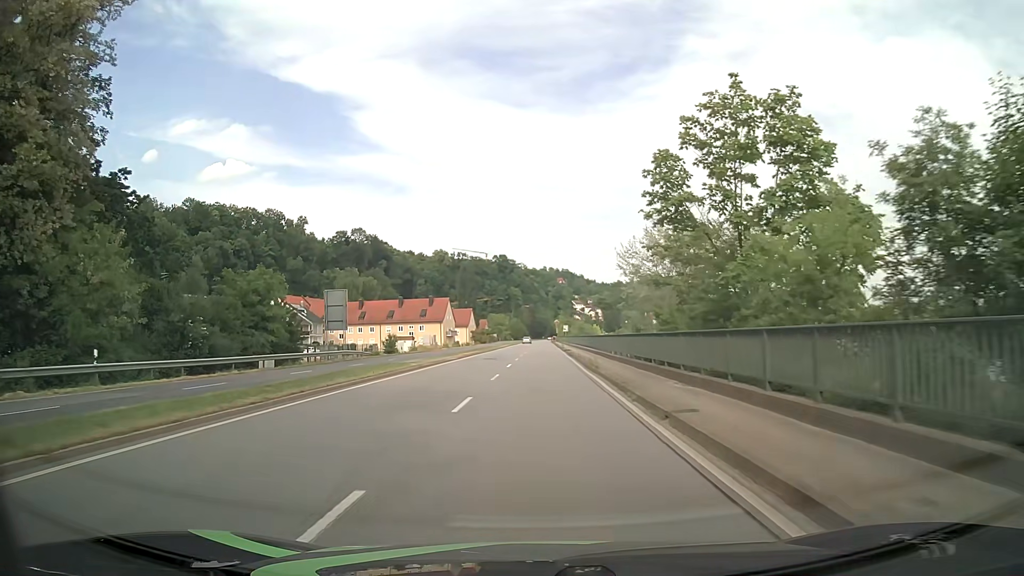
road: primary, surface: asphalt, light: Day
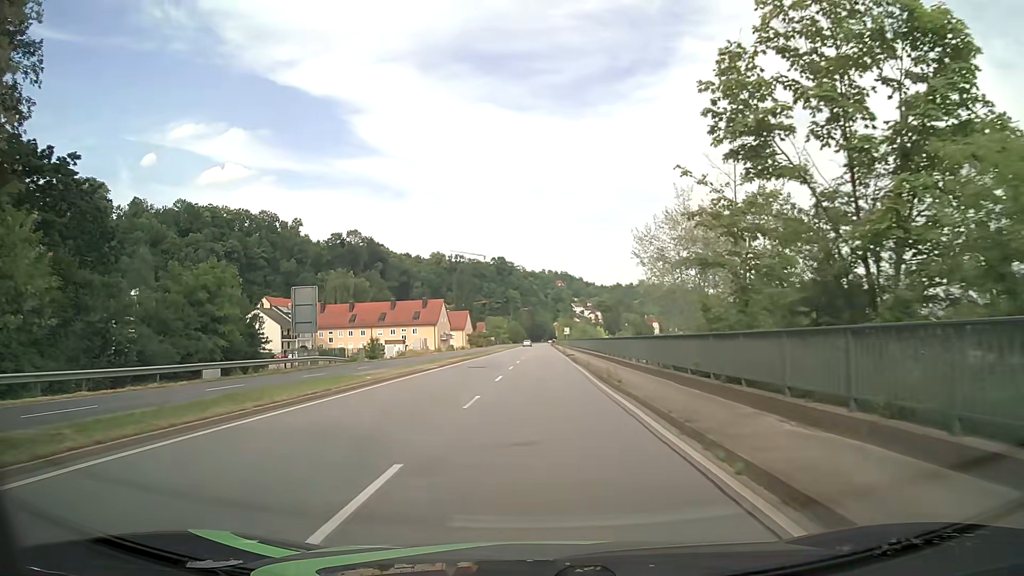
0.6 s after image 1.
(+0.1, +7.6) m; 0°
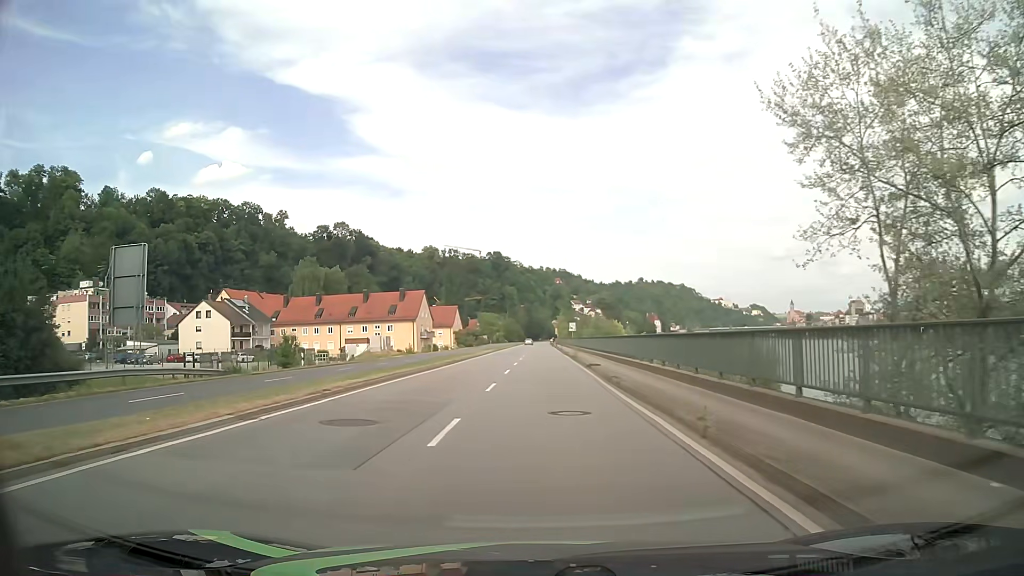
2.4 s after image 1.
(+0.2, +22.9) m; +1°
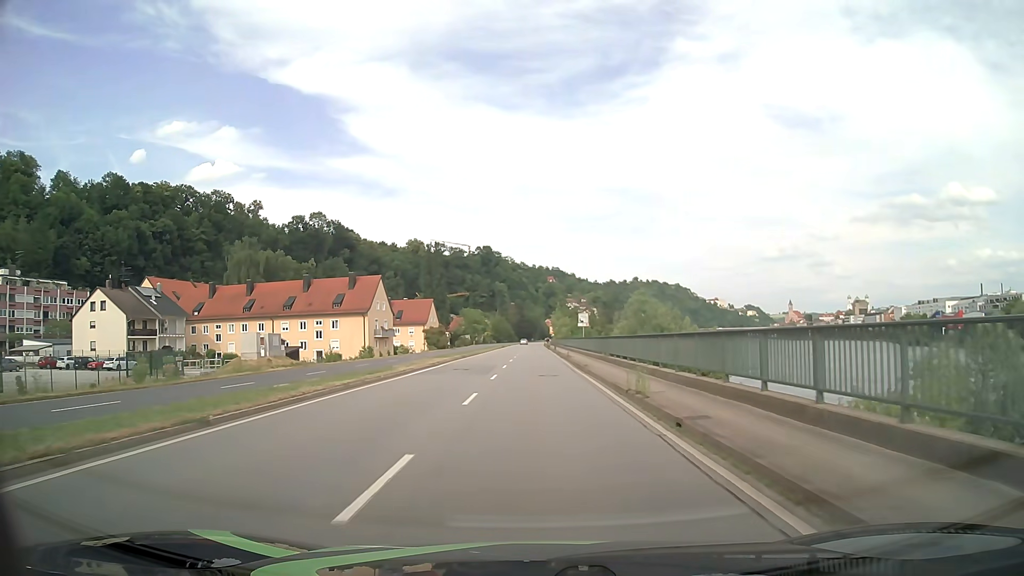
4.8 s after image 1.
(+0.1, +30.5) m; 0°
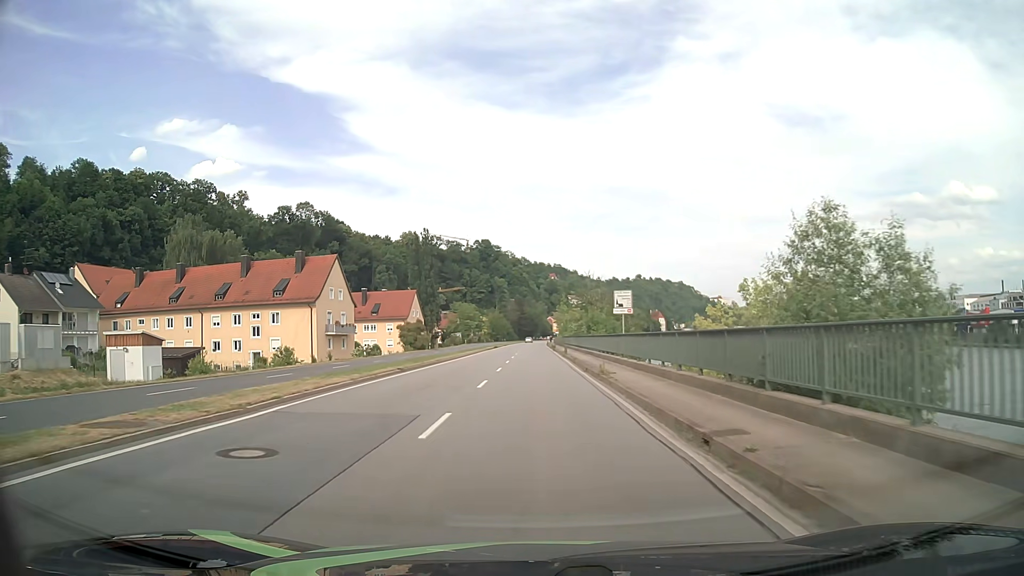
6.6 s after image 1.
(0.0, +22.9) m; 0°
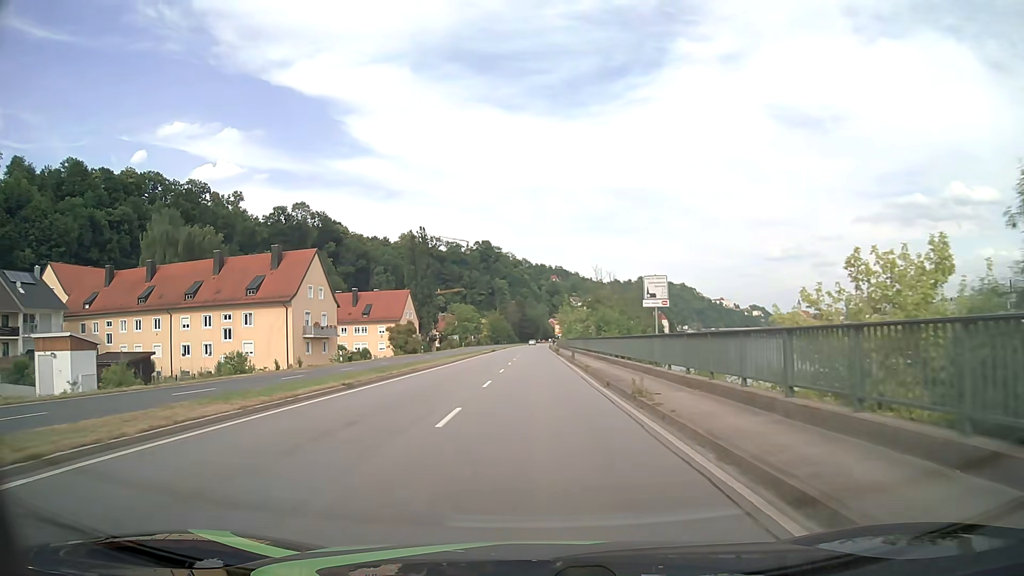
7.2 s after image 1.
(0.0, +7.7) m; 0°
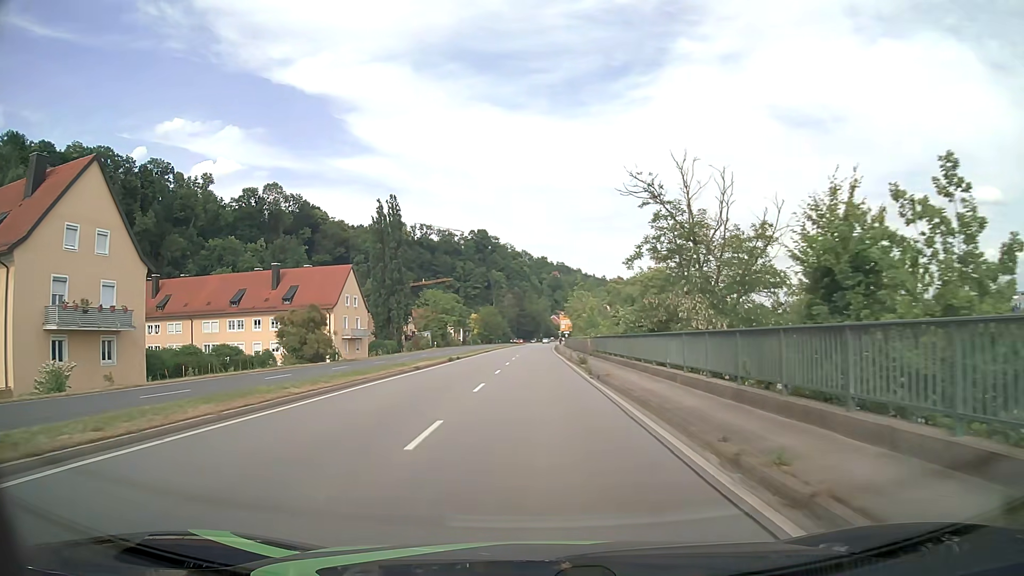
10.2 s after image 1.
(+0.2, +38.3) m; 0°
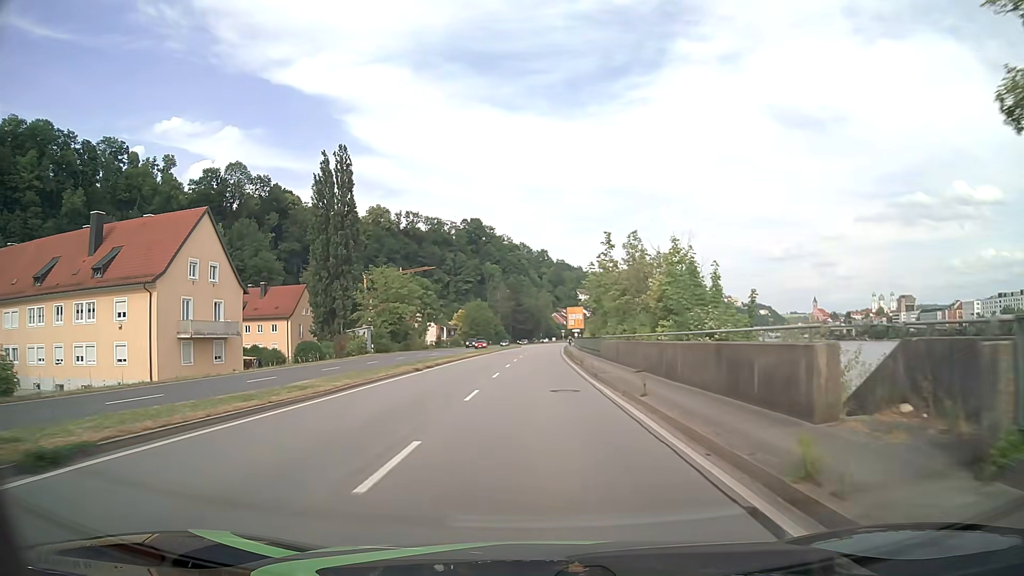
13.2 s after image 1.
(+0.1, +38.2) m; 0°
(0, +10) (0, +20) (0, +30) (0, +40) (0, +50) (0, +60) (0, +70) (-1, +80) (-1, +90) (-1, +100) m
